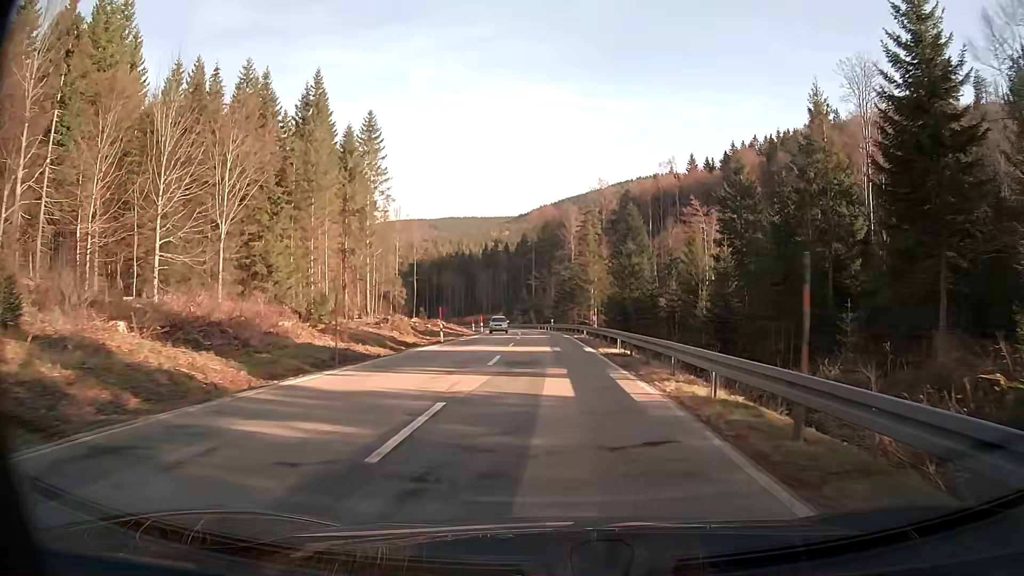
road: secondary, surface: asphalt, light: Day
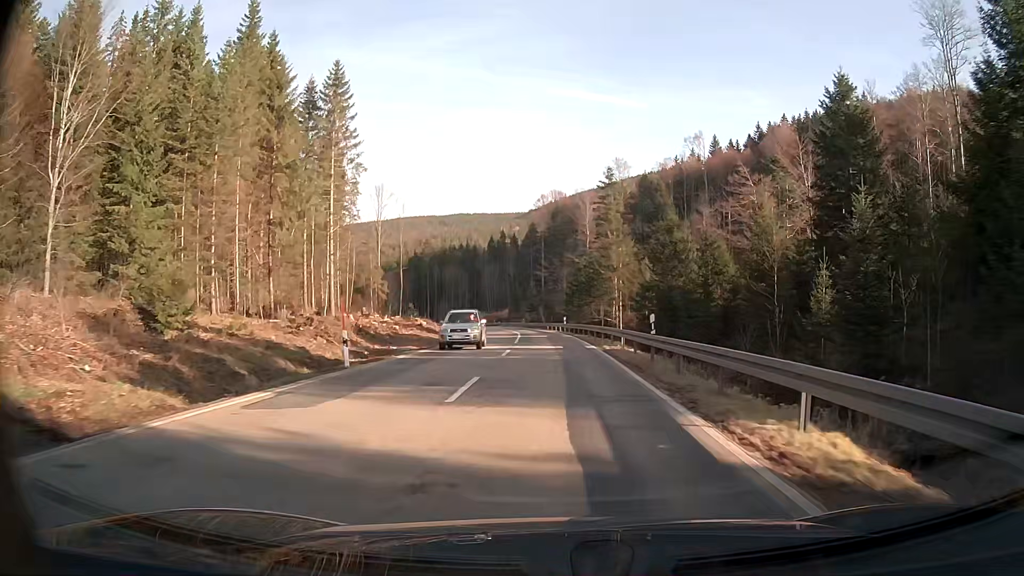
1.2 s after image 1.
(-0.2, +19.6) m; -1°
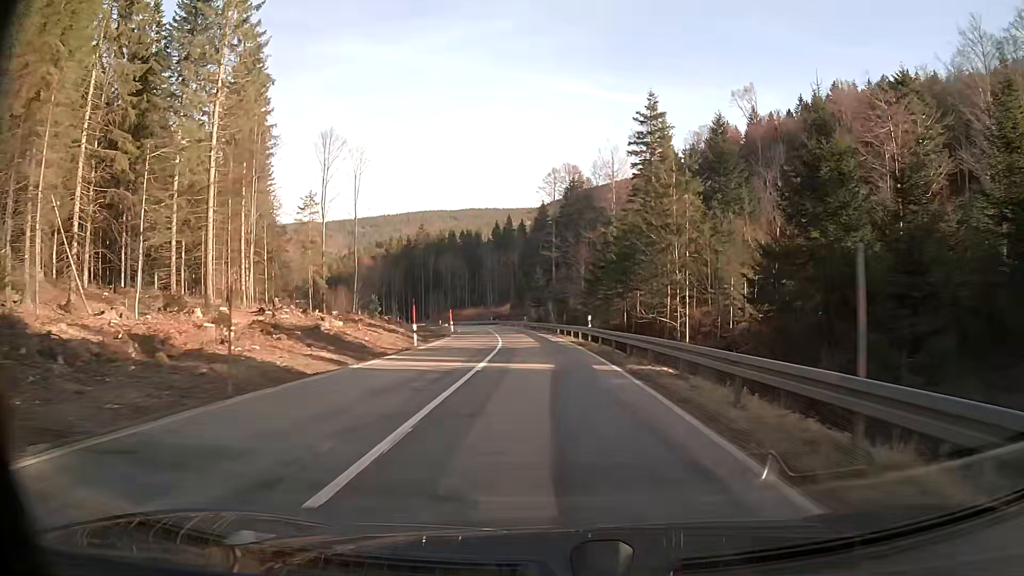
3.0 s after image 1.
(-0.3, +29.7) m; -2°
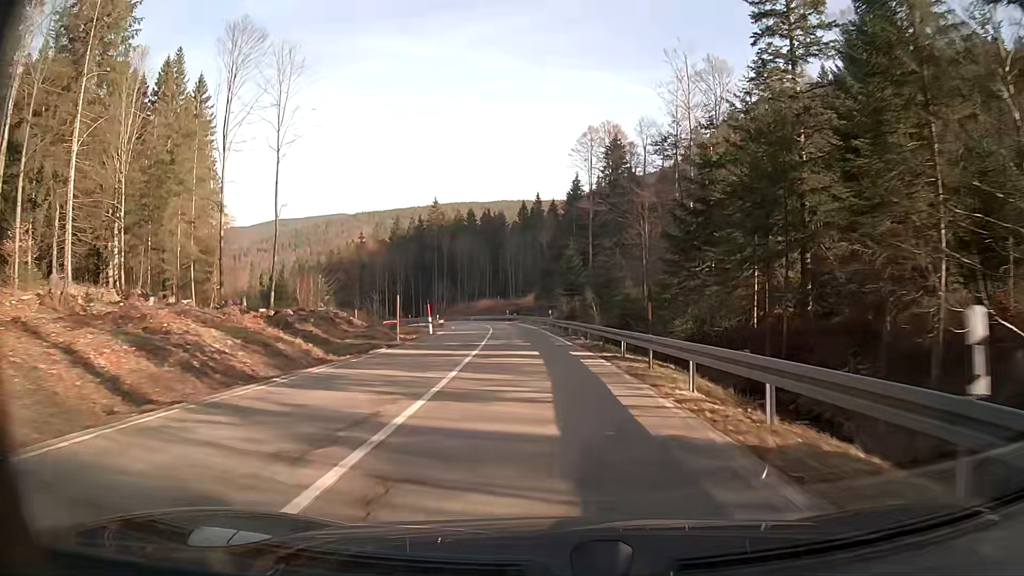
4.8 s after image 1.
(-0.7, +29.8) m; -3°
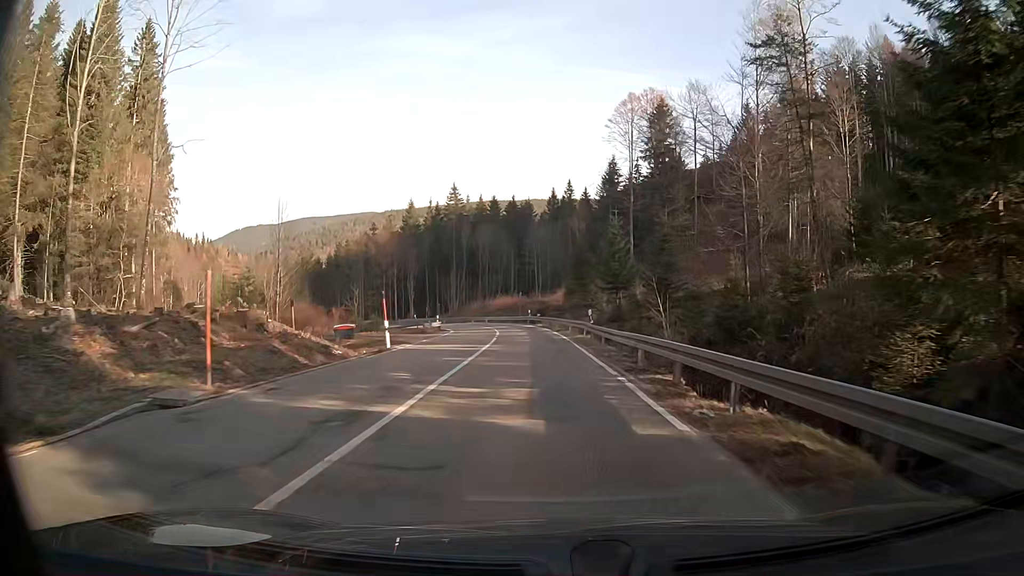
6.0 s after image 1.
(-0.4, +19.2) m; -3°
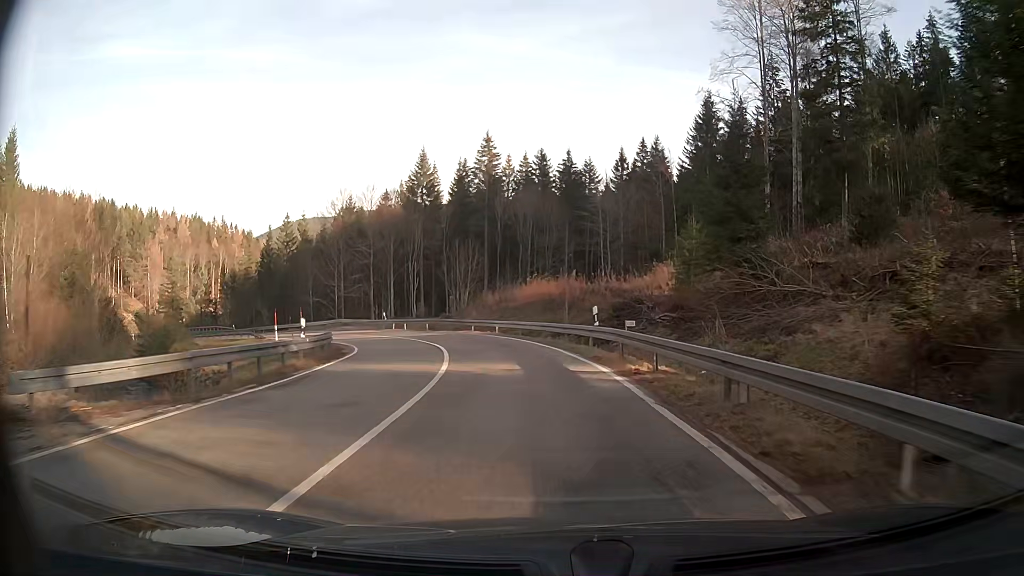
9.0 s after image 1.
(-1.7, +43.1) m; -6°
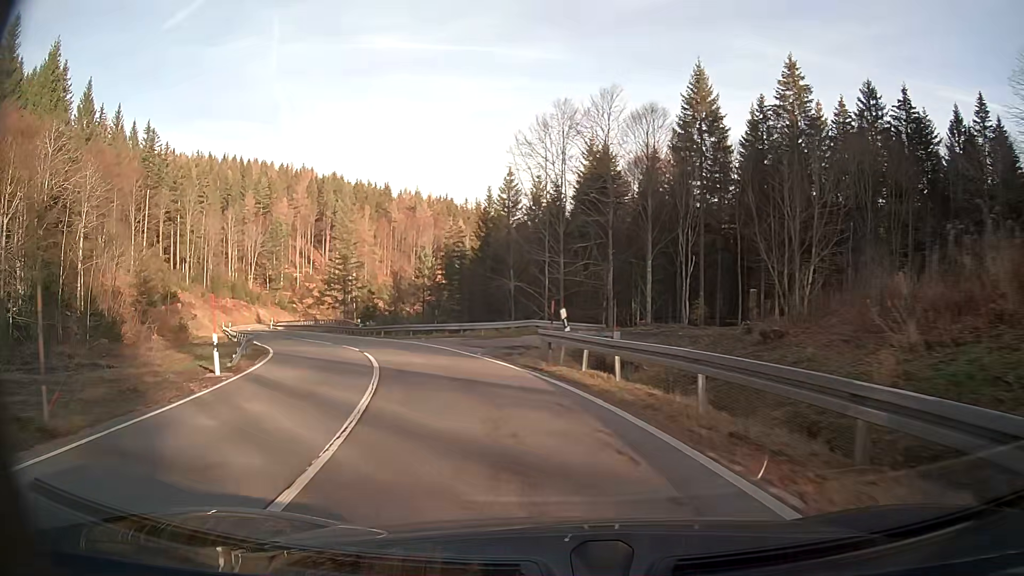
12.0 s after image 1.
(-7.3, +37.3) m; -26°
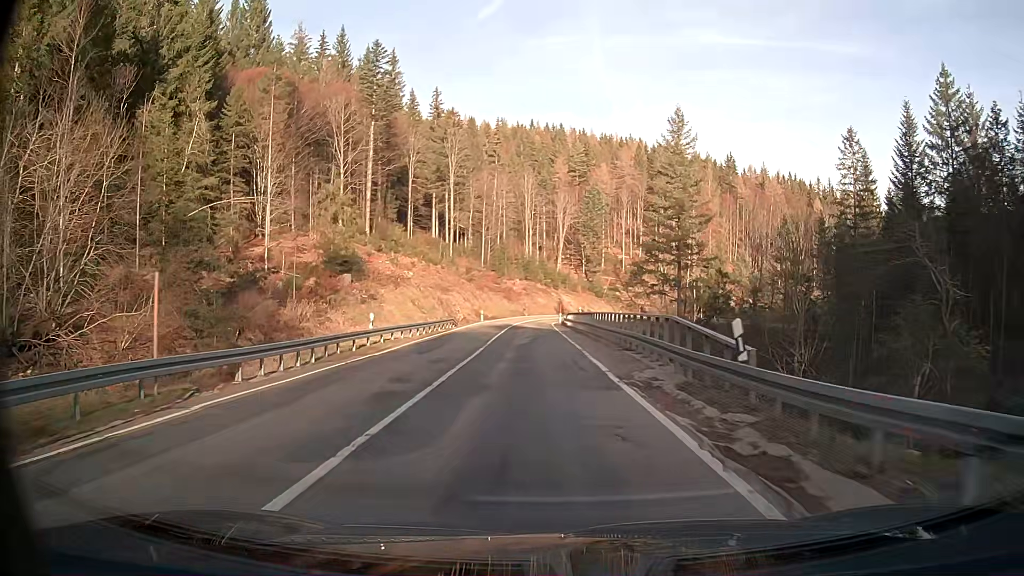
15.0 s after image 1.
(-11.0, +39.3) m; -26°
